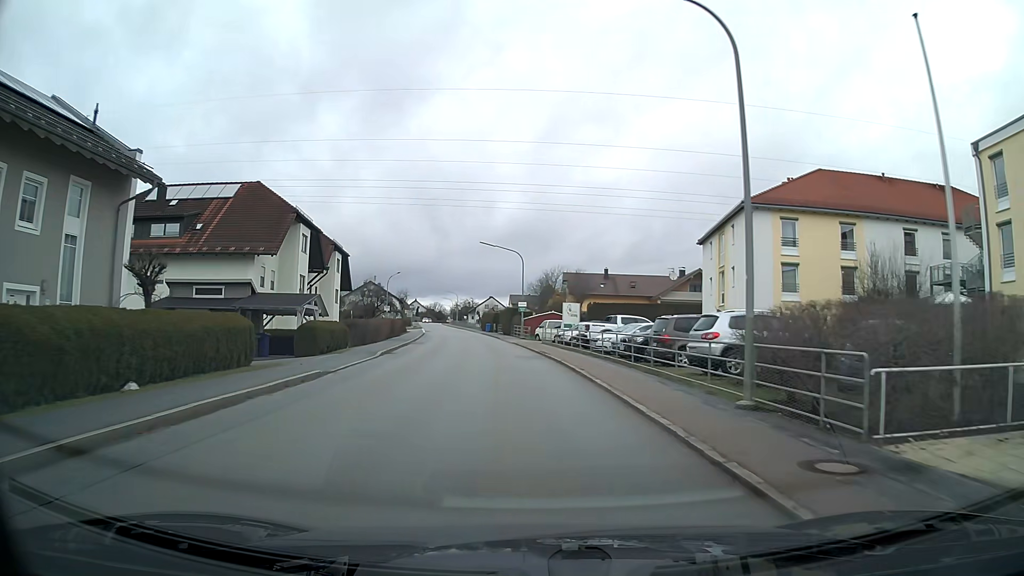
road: tertiary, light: Day
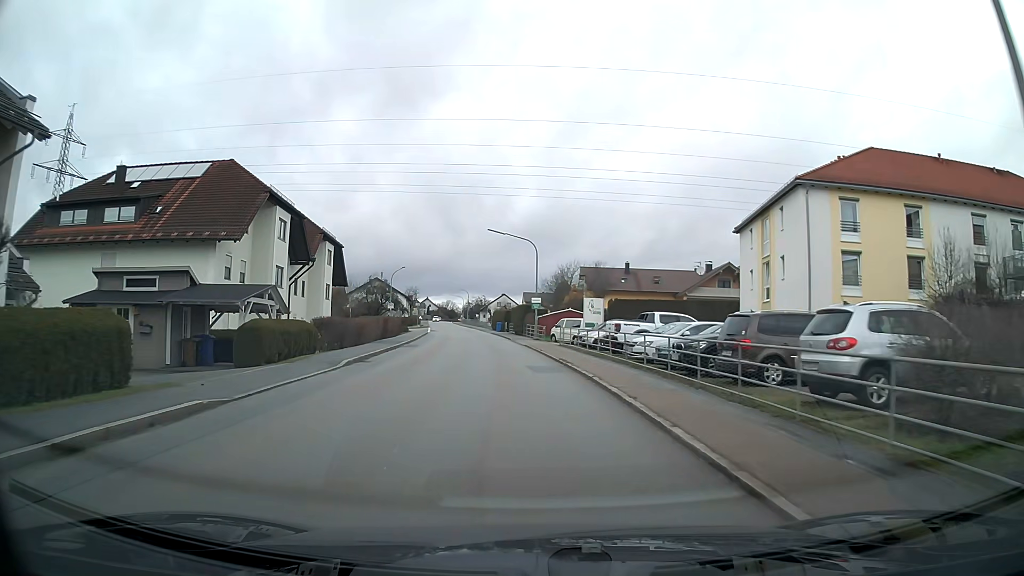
(-0.1, +6.9) m; -1°
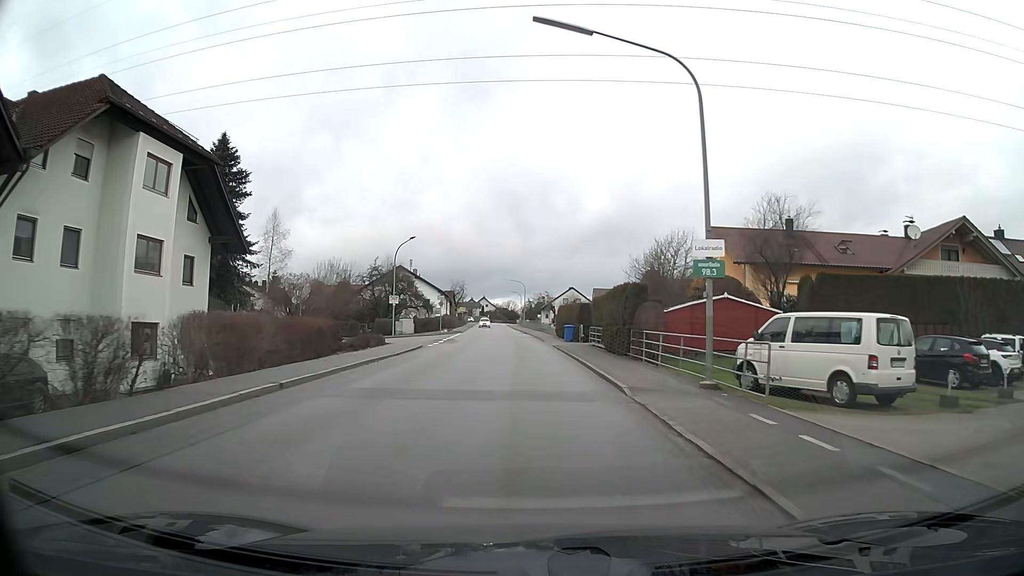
(-1.8, +34.7) m; -5°
